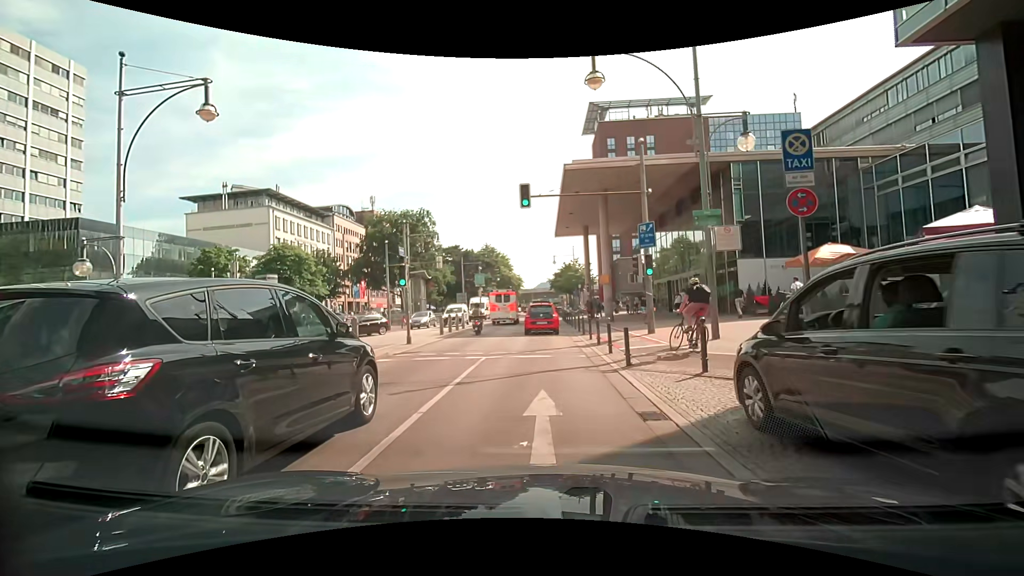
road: primary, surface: asphalt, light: Day
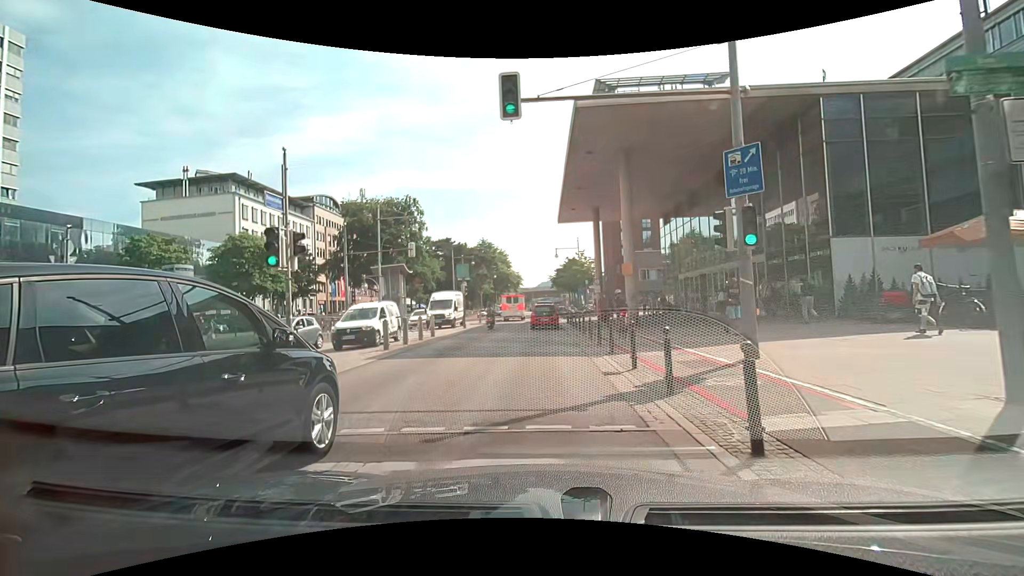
(0.0, +9.3) m; +1°
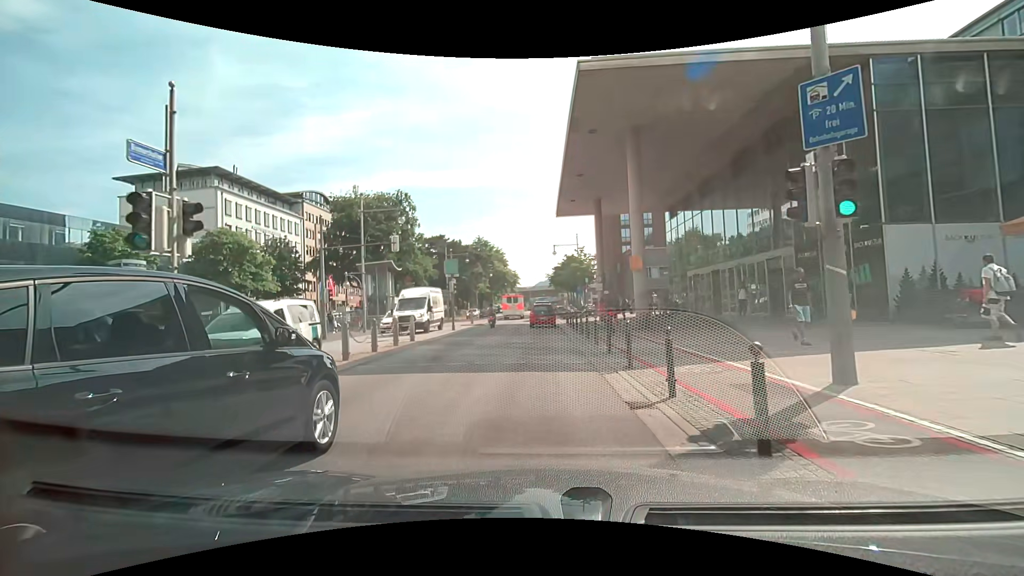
(0.0, +3.2) m; -1°
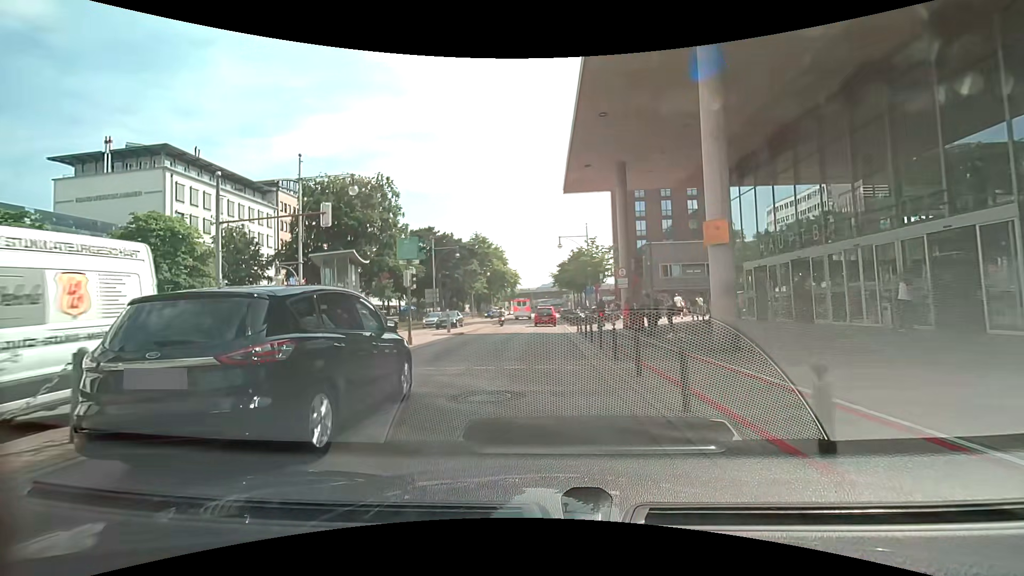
(0.0, +10.3) m; 0°
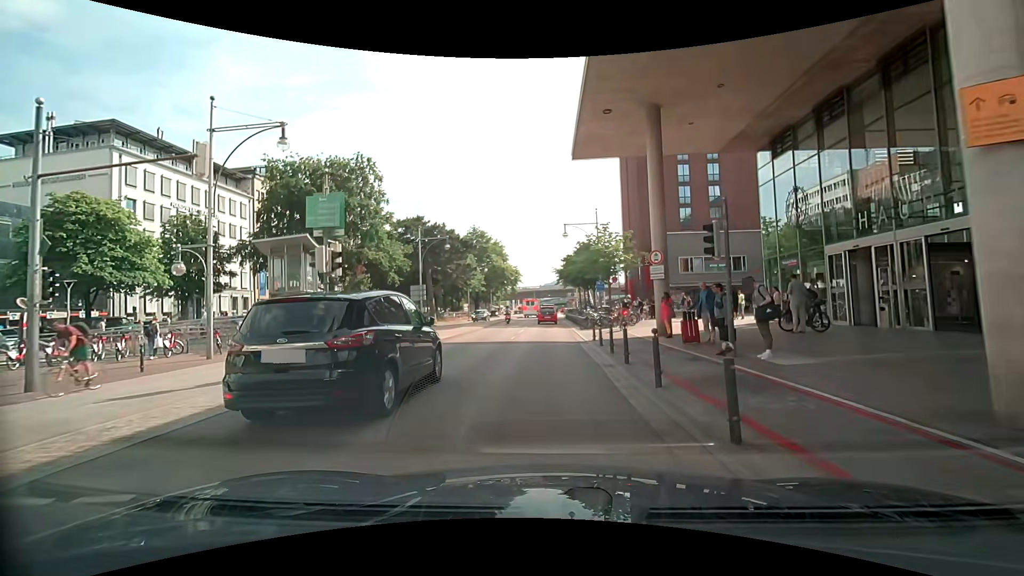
(0.0, +7.9) m; 0°
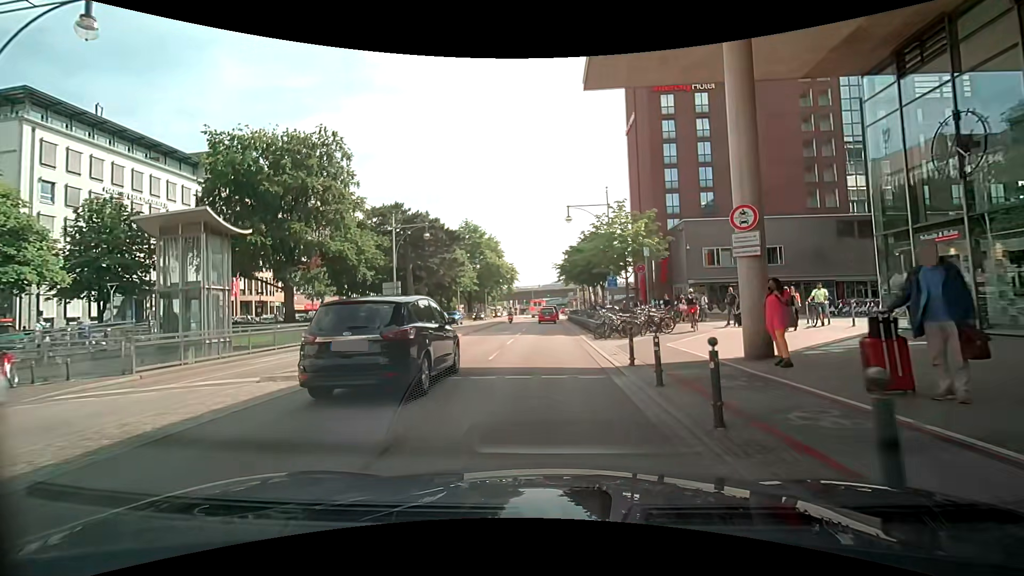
(-0.1, +8.9) m; 0°
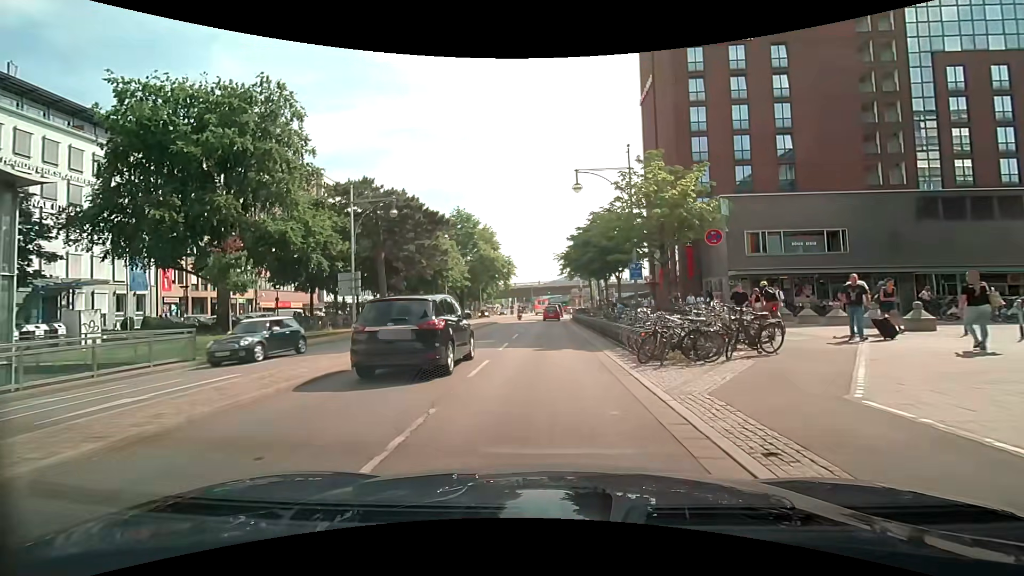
(0.0, +9.8) m; 0°
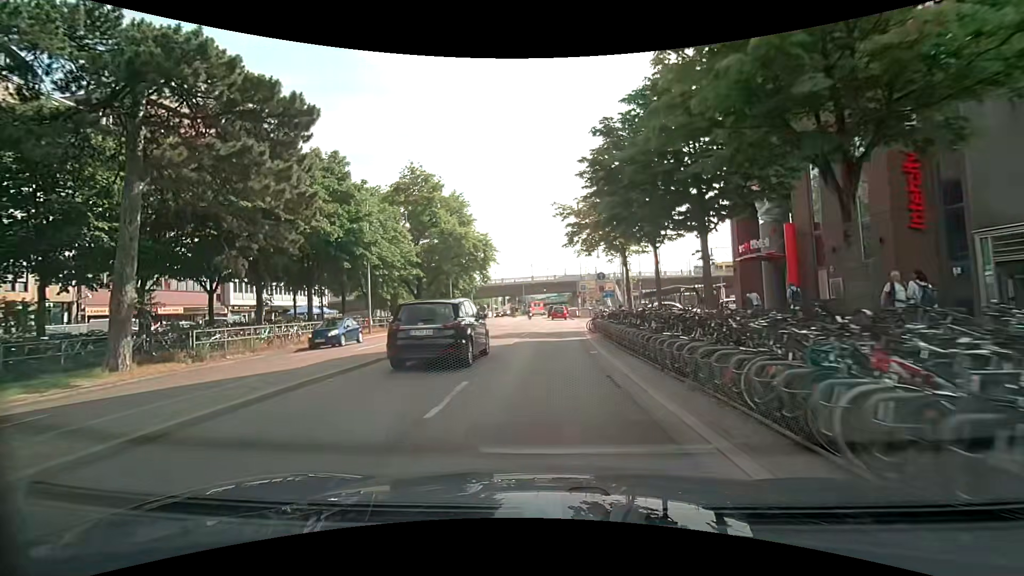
(+0.1, +27.3) m; +1°
(0, +10) (0, +20) (0, +30) (+1, +40) (+1, +50) (+1, +60) (+1, +70) (+1, +80) (+1, +90) (+1, +100) m
